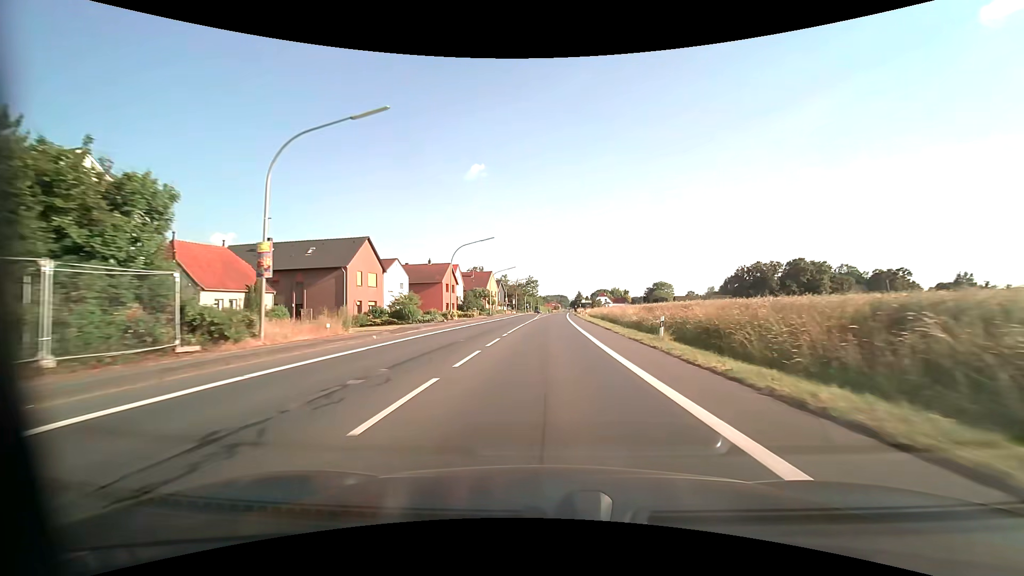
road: primary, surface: asphalt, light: Day
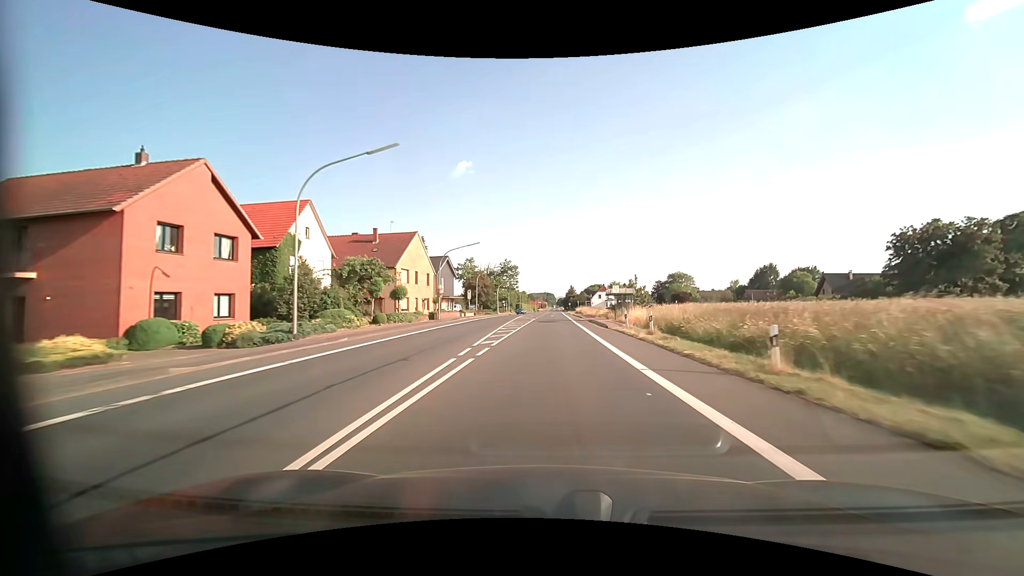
(+0.9, +59.9) m; +2°
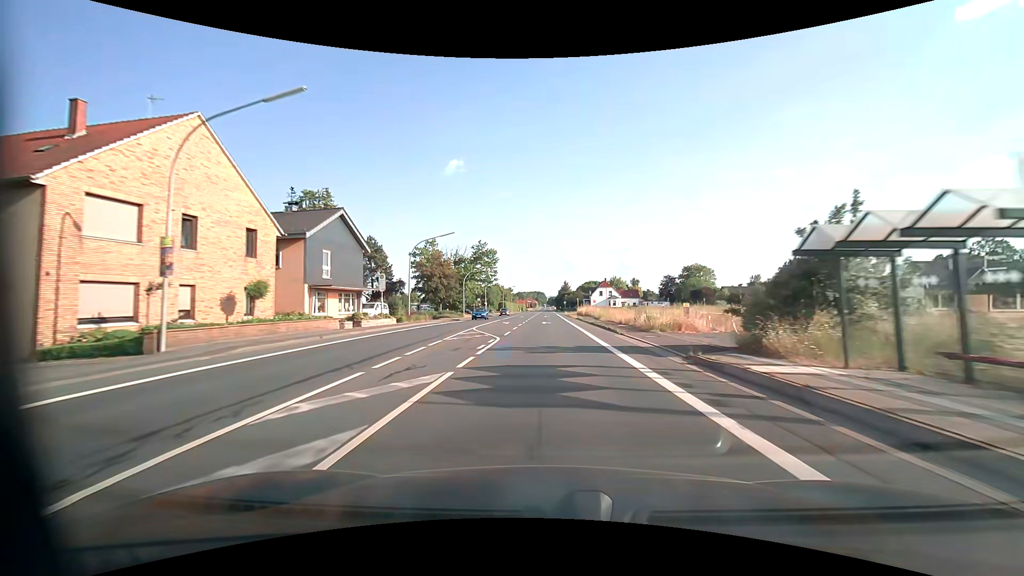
(+0.4, +36.0) m; +1°
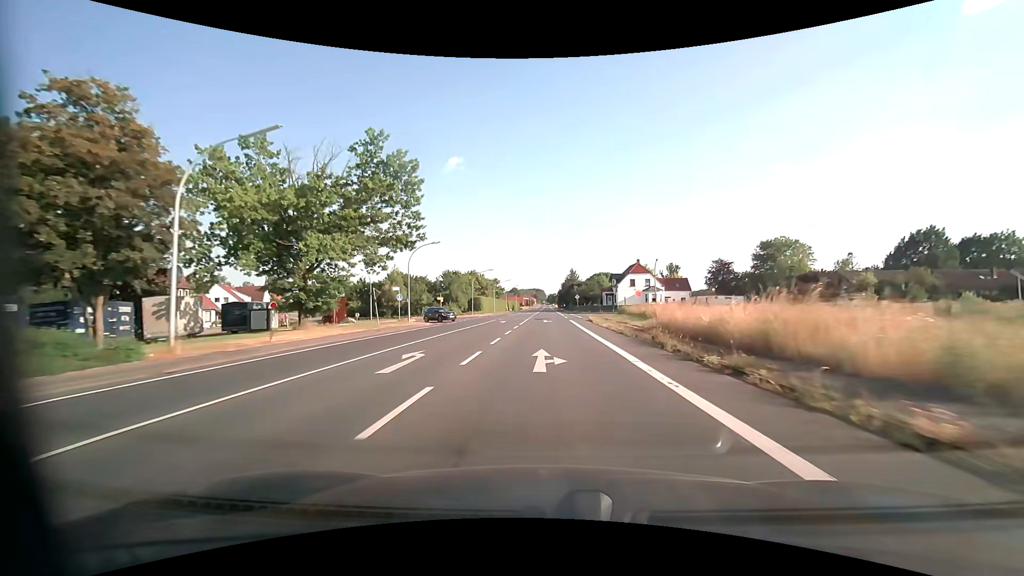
(+0.3, +60.2) m; 0°
(0, +10) (0, +20) (0, +30) (0, +40) (0, +50) (0, +60) (0, +70) (0, +80) (0, +90) (+1, +100) m
